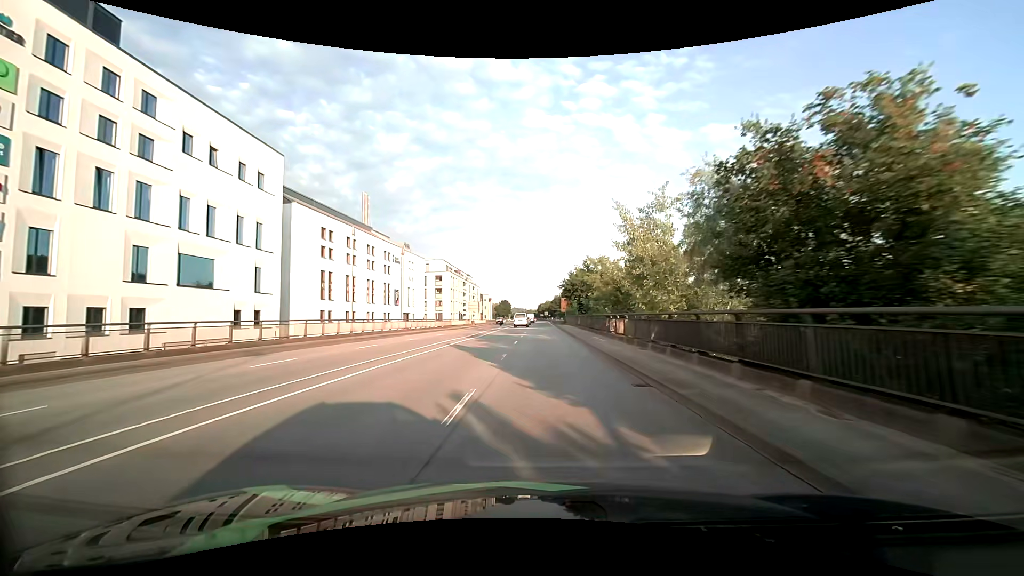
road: primary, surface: asphalt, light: Day
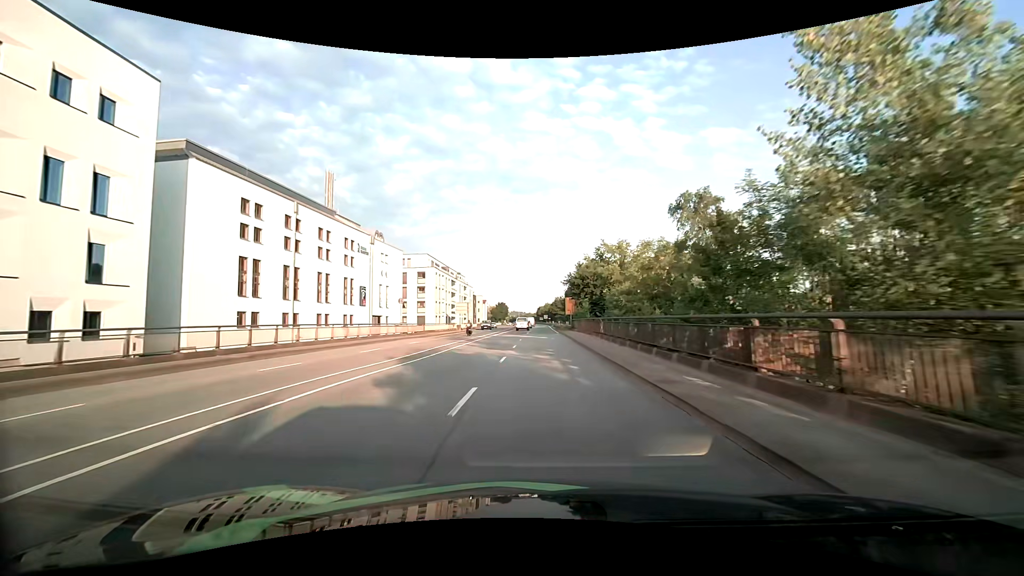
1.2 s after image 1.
(+0.1, +17.4) m; 0°
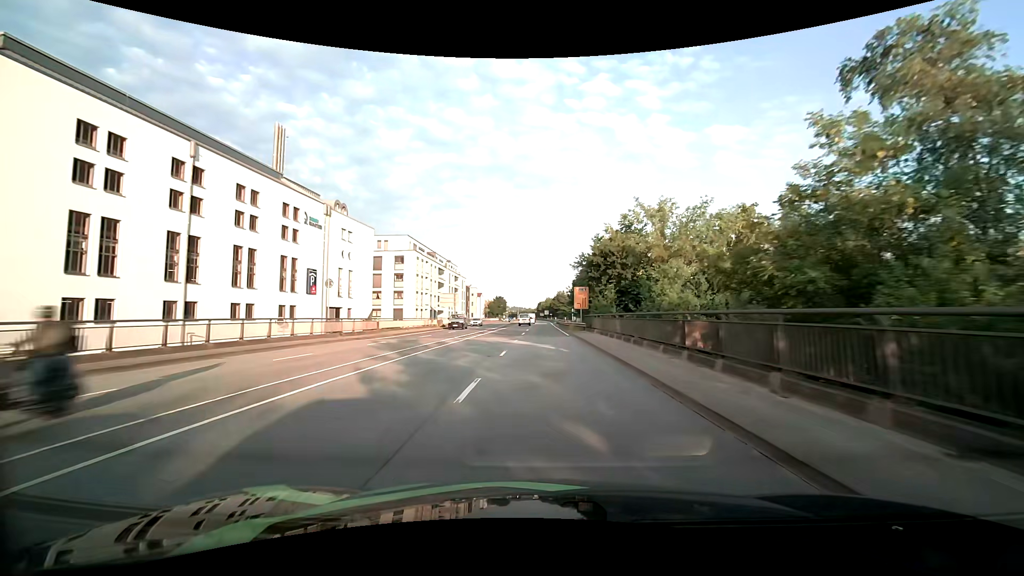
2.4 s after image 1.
(0.0, +17.3) m; 0°
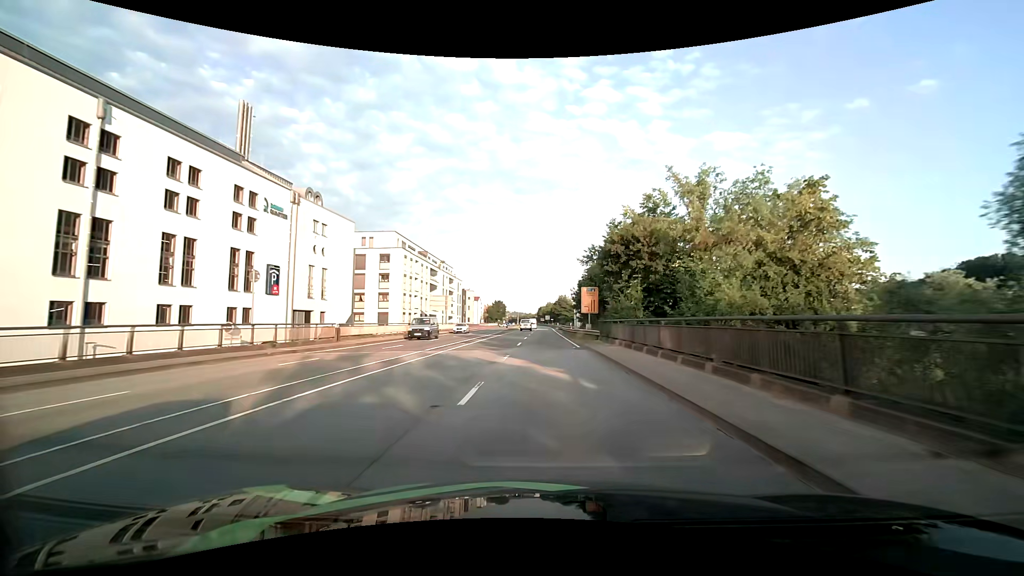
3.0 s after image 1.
(0.0, +8.7) m; 0°
